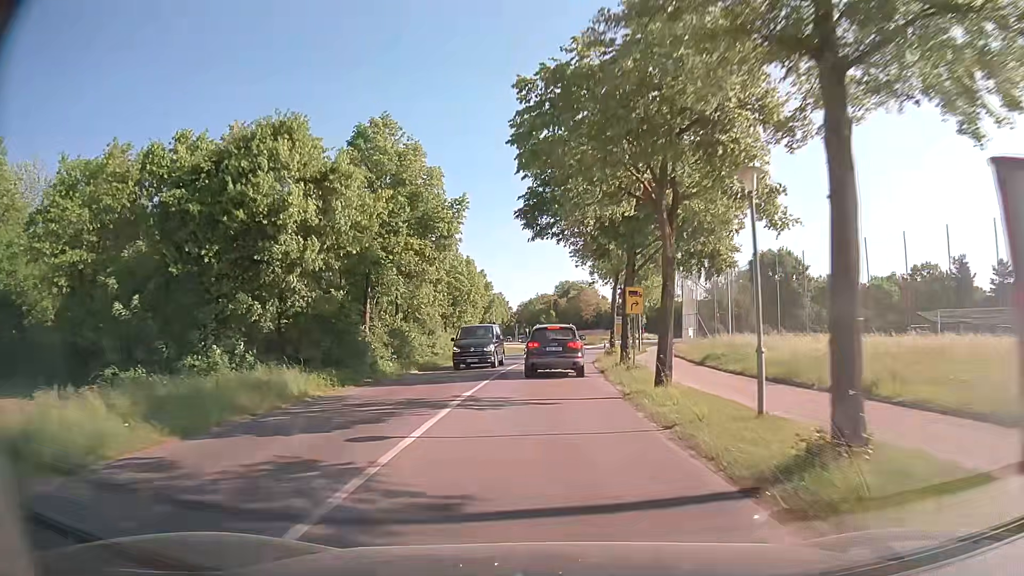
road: tertiary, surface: asphalt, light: Day
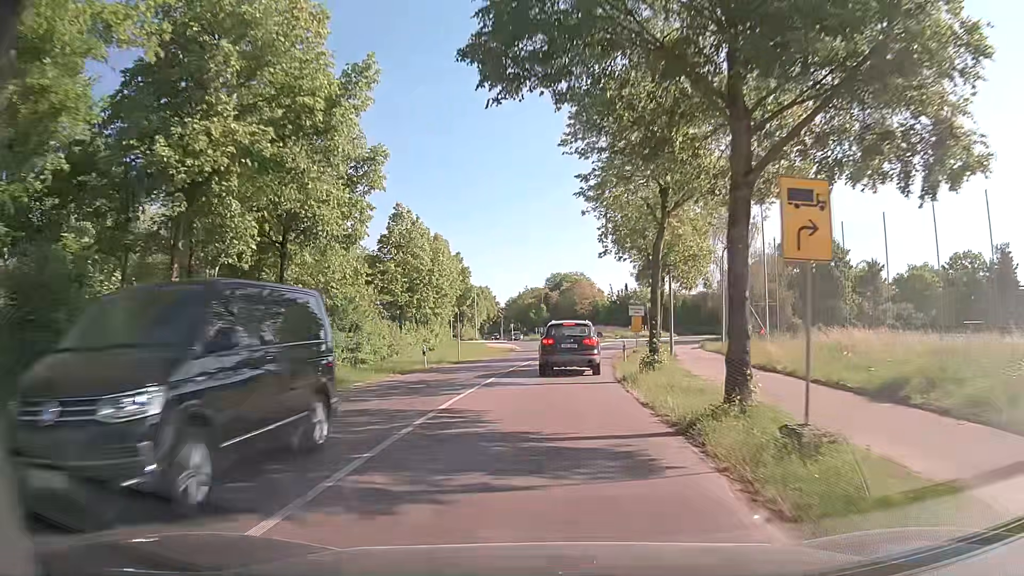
(+0.1, +15.7) m; +1°
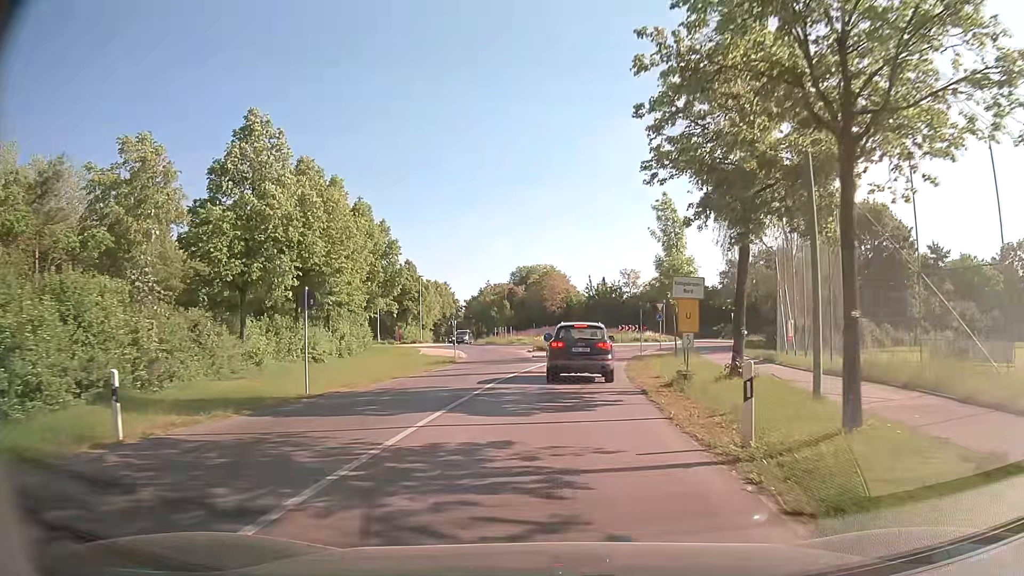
(+0.4, +21.1) m; +3°
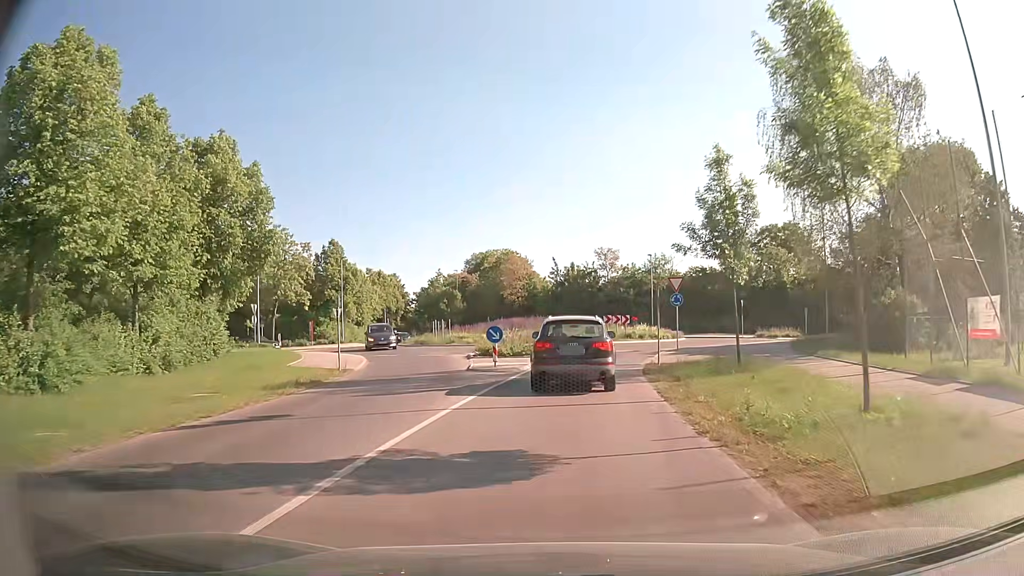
(+0.4, +18.3) m; +3°
(0, +10) (+1, +20) (+2, +30) (+6, +39) (+13, +47) (+21, +52) (+30, +56) (+40, +58) (+50, +60) (+59, +62) m
